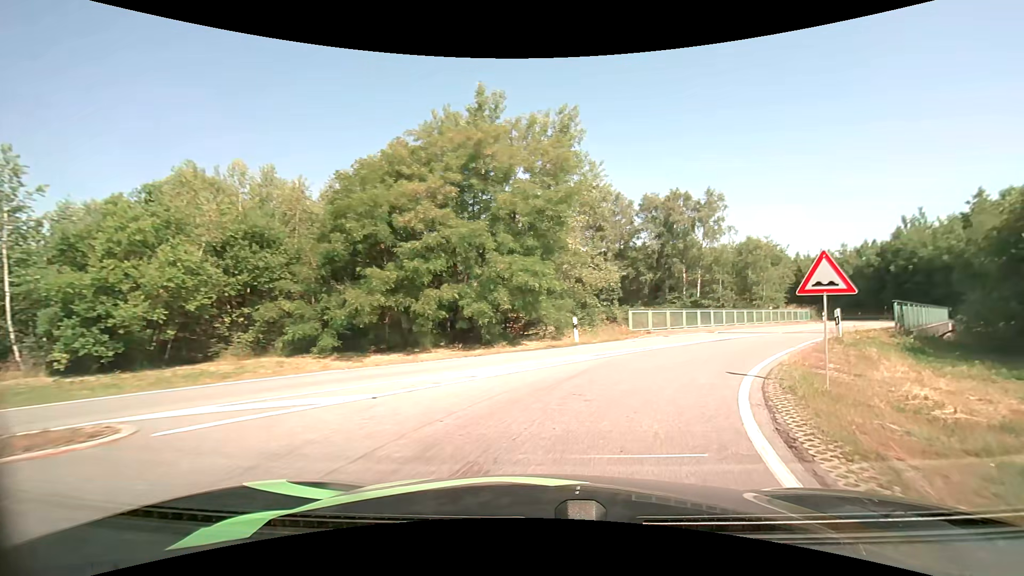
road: primary_link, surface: asphalt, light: Day
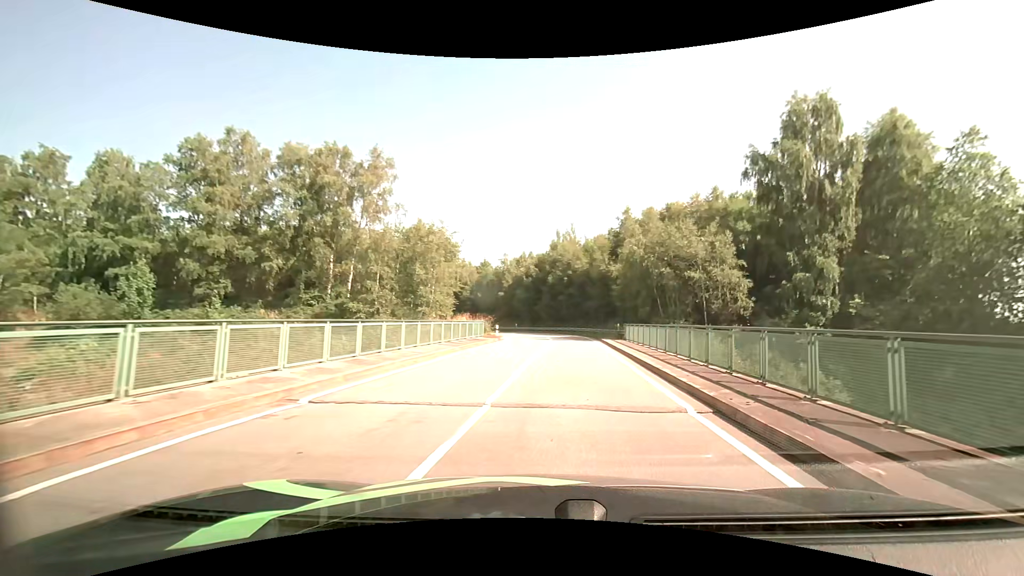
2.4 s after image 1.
(+6.7, +19.2) m; +36°
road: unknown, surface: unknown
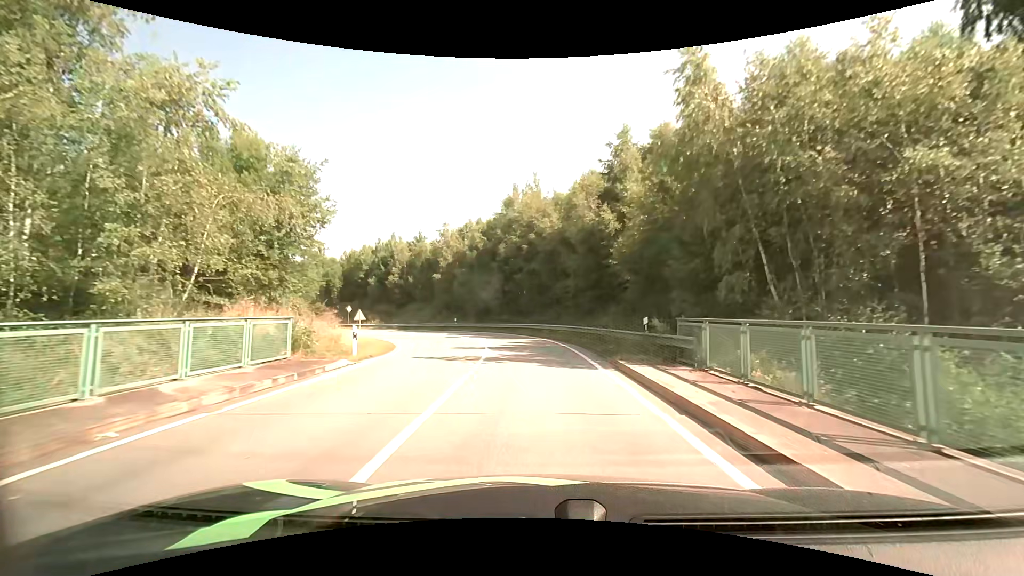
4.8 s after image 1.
(+1.7, +23.8) m; +4°
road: primary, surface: asphalt
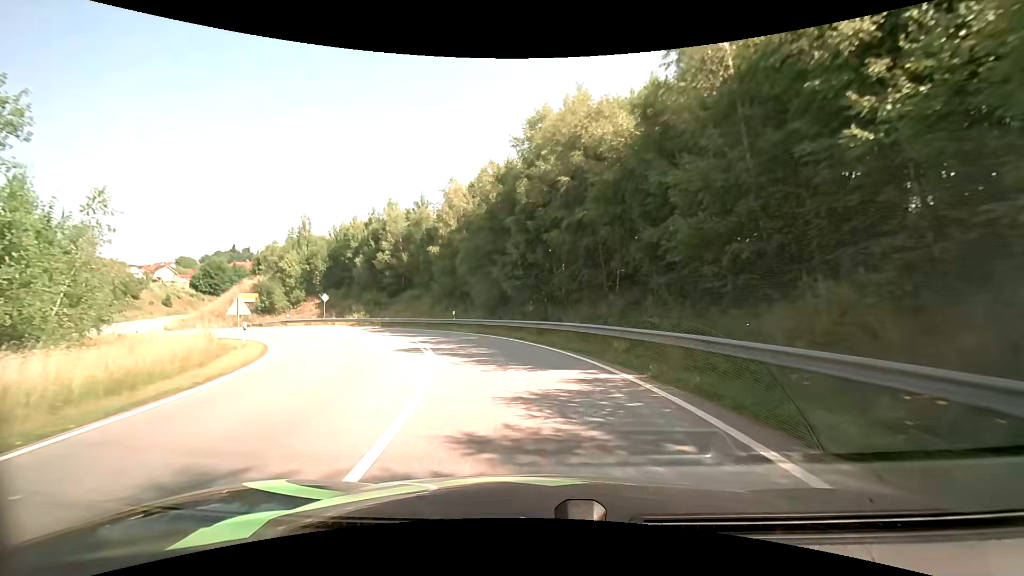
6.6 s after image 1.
(-0.5, +18.7) m; -5°
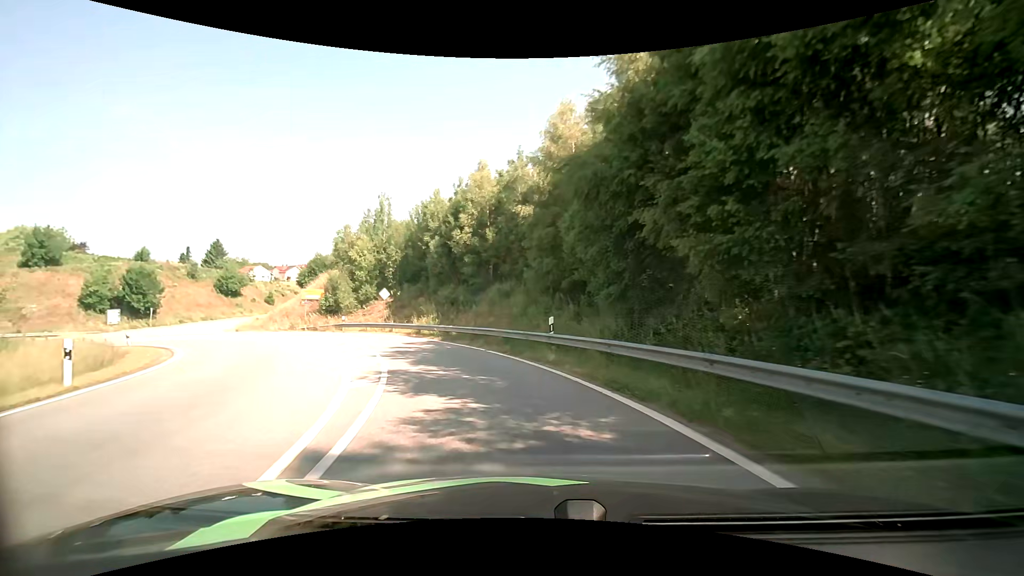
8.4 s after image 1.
(-1.7, +17.0) m; -14°
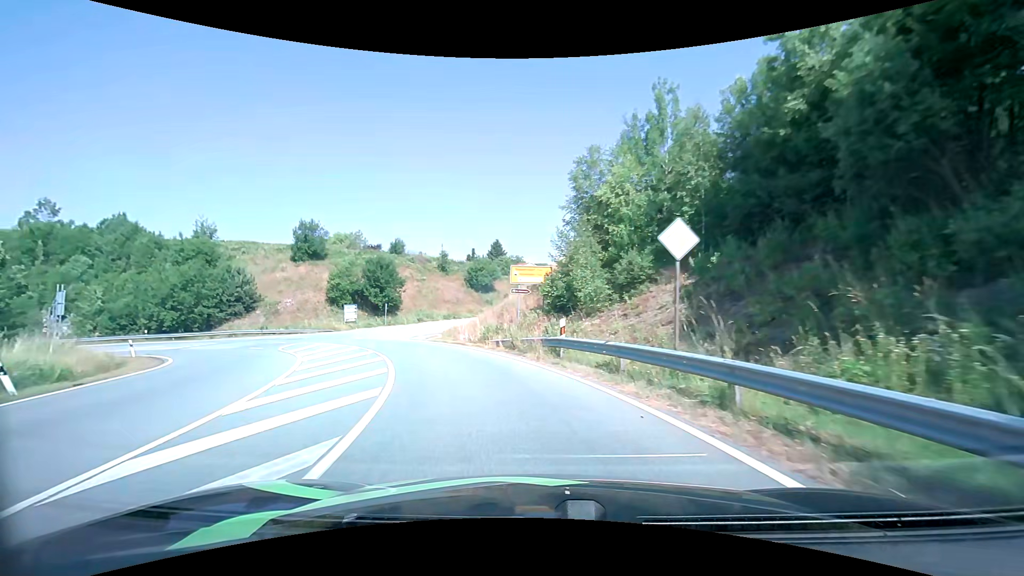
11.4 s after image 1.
(-7.2, +26.1) m; -31°
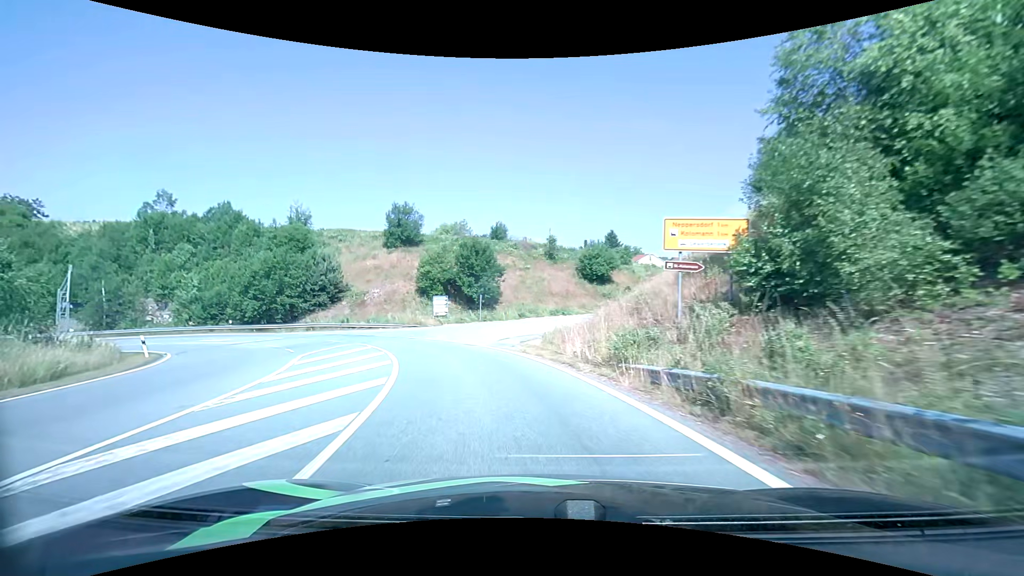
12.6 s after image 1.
(-1.3, +11.5) m; -13°
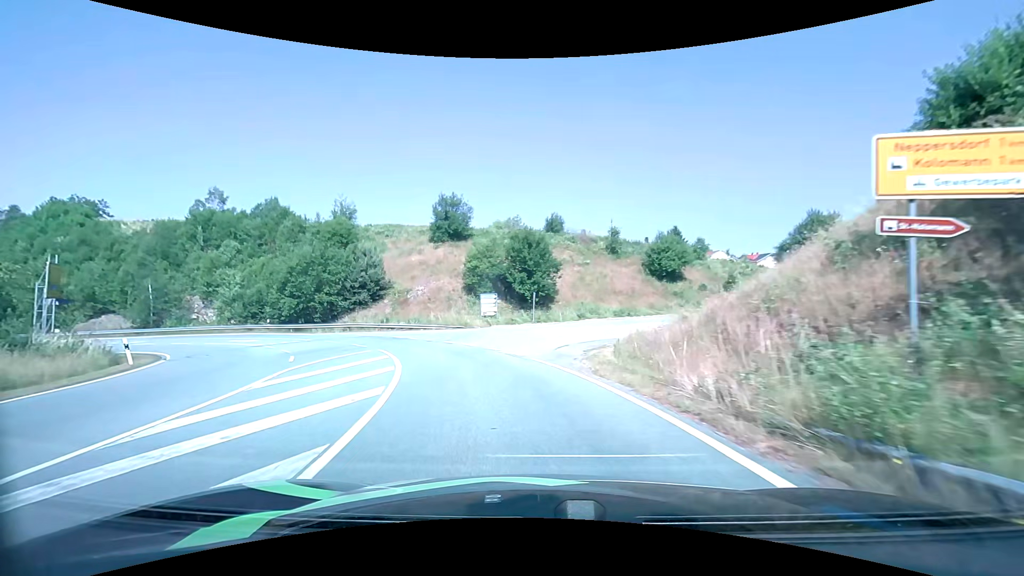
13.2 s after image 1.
(-0.3, +5.9) m; -6°
(-1, +10) (-4, +20) (-8, +29) (-14, +36) (-22, +43) (-31, +48) (-40, +51) (-50, +51) (-60, +50) (-70, +48) m
